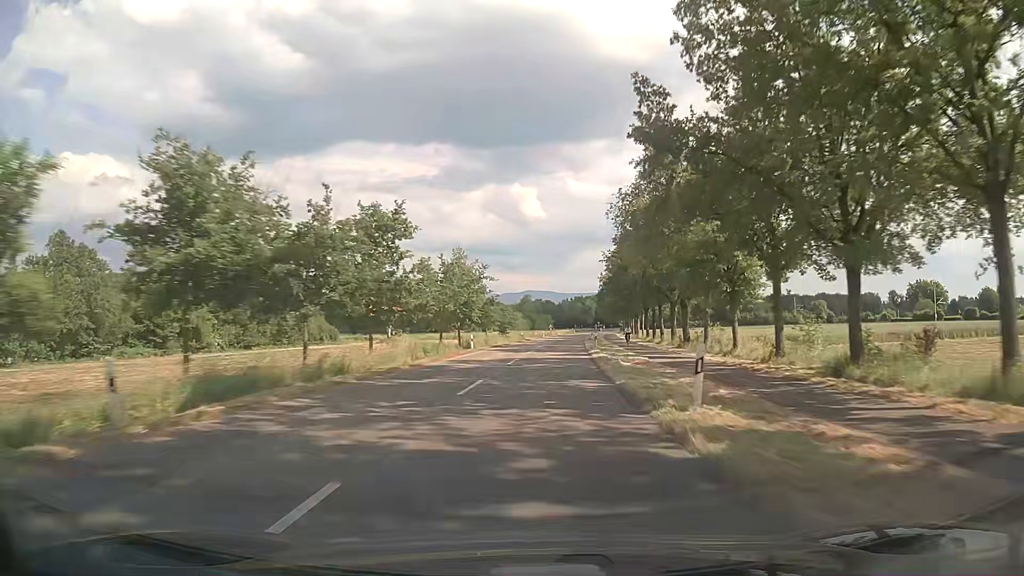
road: secondary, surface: asphalt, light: Day
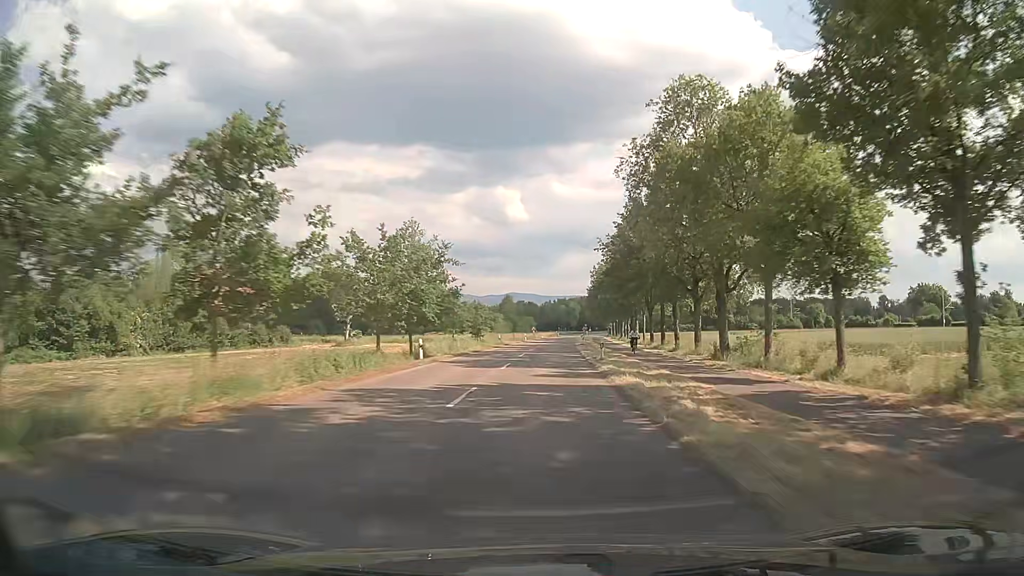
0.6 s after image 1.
(+0.2, +13.9) m; +1°
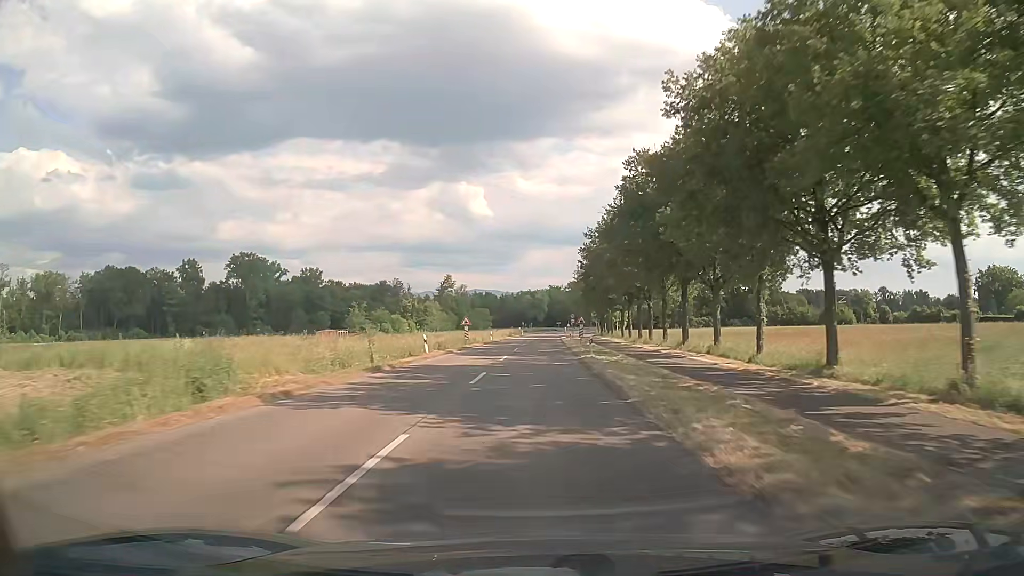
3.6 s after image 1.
(+2.3, +67.0) m; +3°
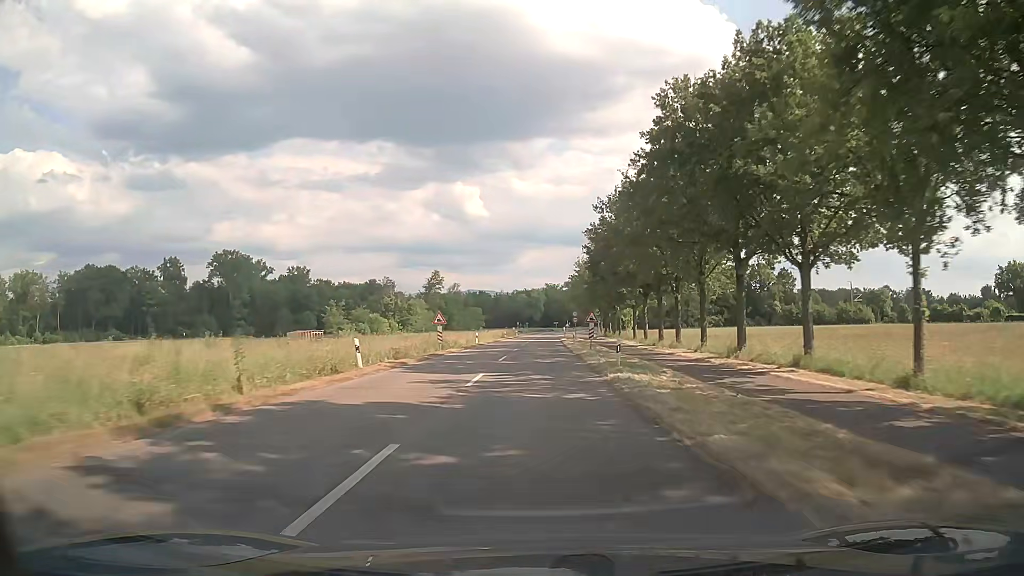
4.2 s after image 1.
(0.0, +12.7) m; 0°
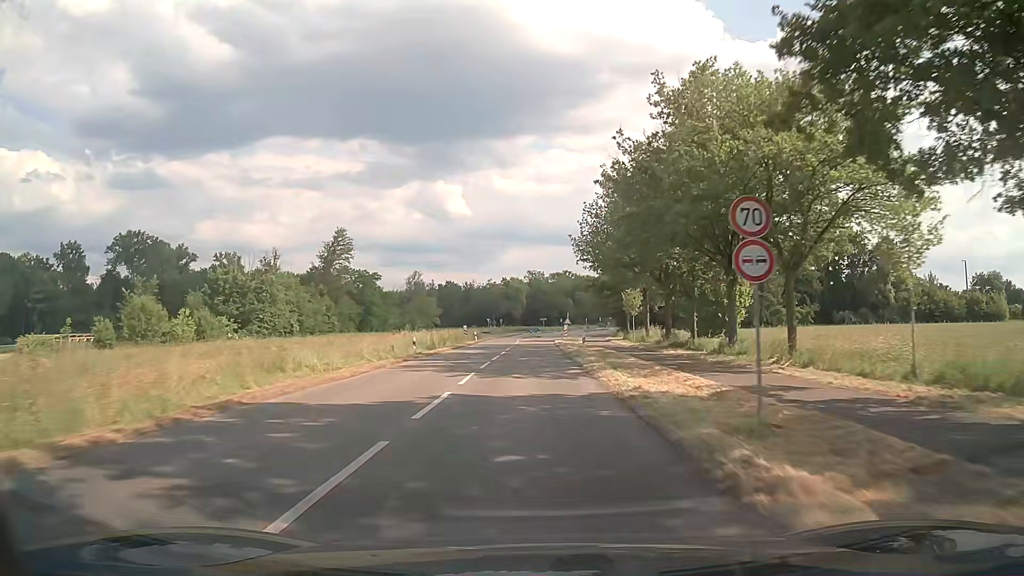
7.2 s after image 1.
(+0.8, +59.5) m; +1°
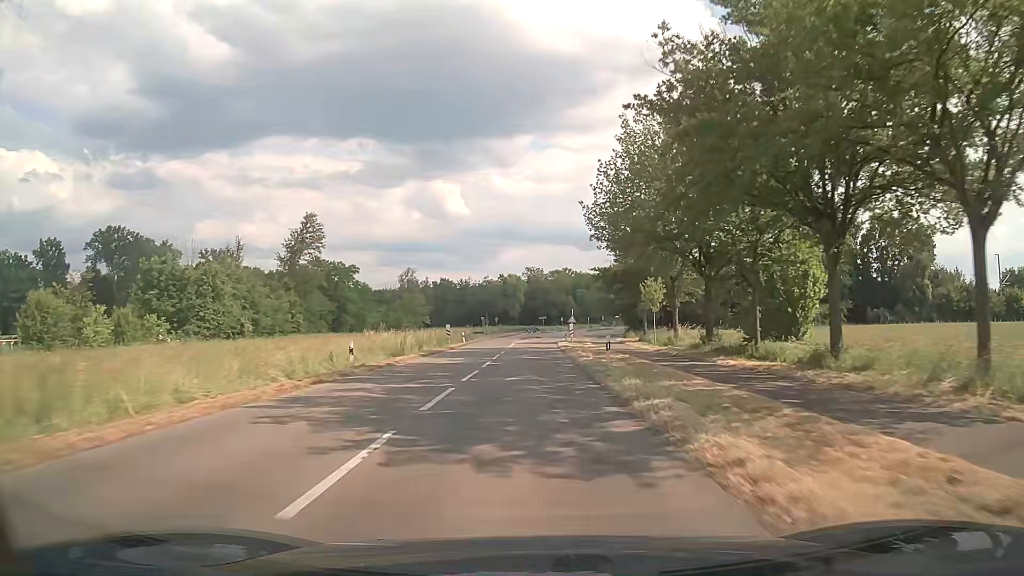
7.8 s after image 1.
(0.0, +11.2) m; +1°
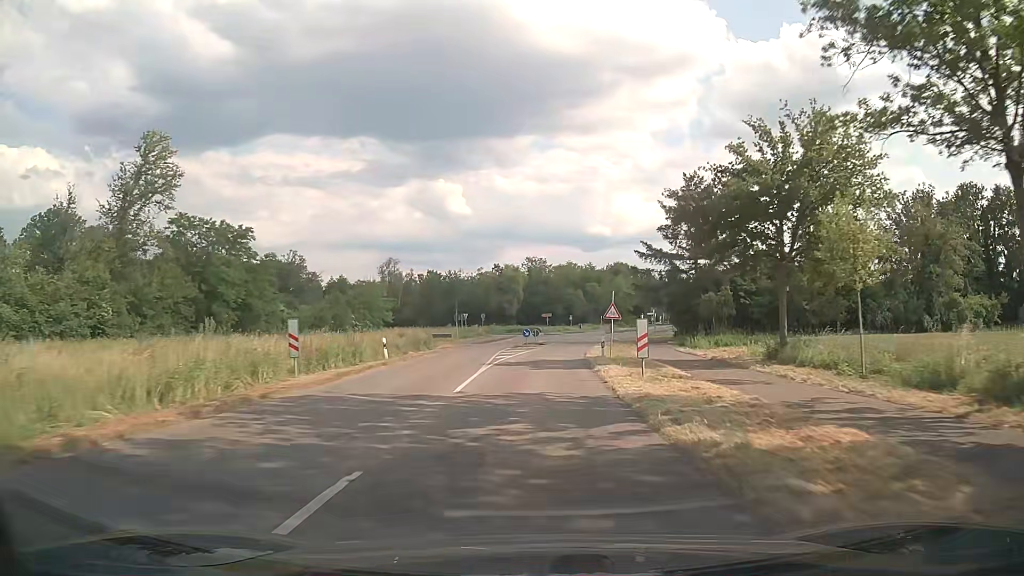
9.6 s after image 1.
(-0.3, +32.1) m; 0°
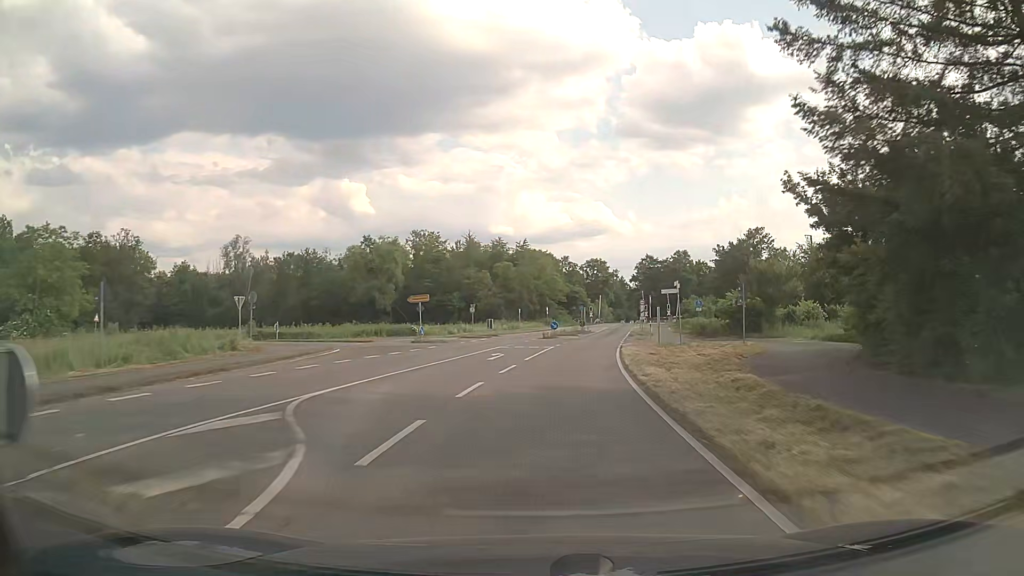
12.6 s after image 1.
(+2.5, +50.7) m; +8°
(0, +10) (+1, +20) (+2, +30) (+3, +40) (+5, +50) (+6, +60) (+8, +69) (+10, +79) (+11, +89) (+13, +99) m
